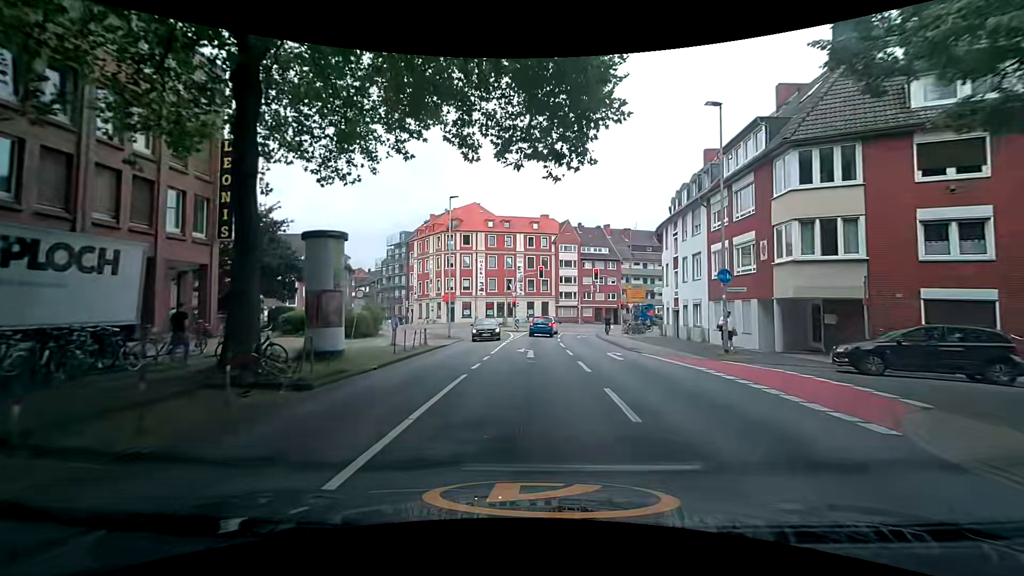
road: tertiary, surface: asphalt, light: Day
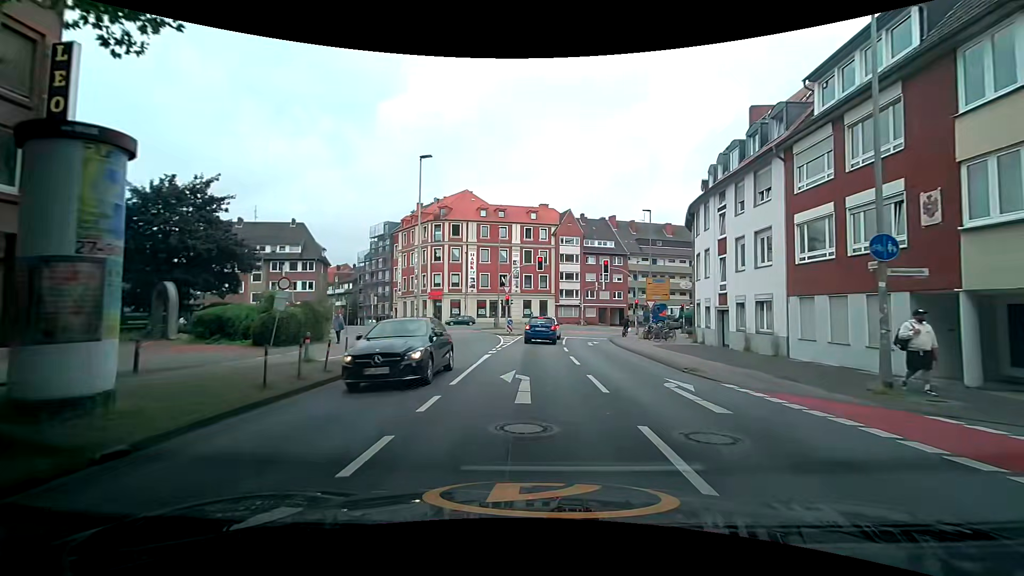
(0.0, +9.0) m; 0°
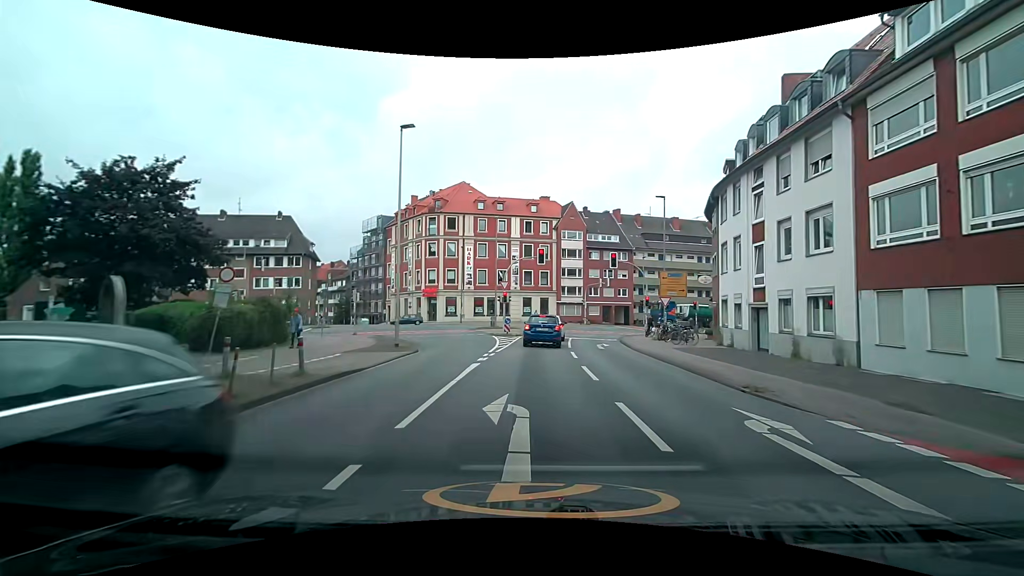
(0.0, +4.1) m; +2°
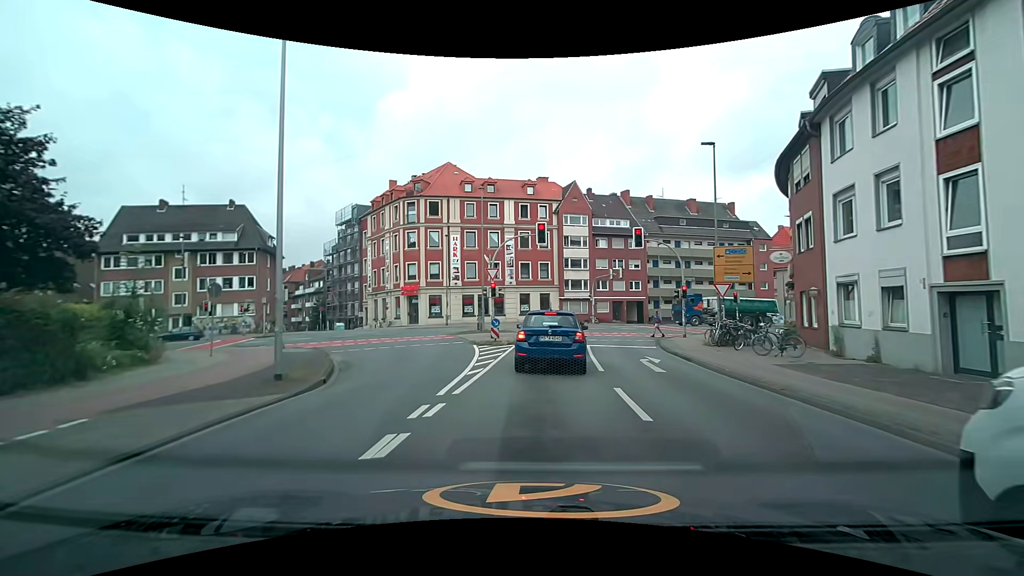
(-0.2, +10.3) m; 0°
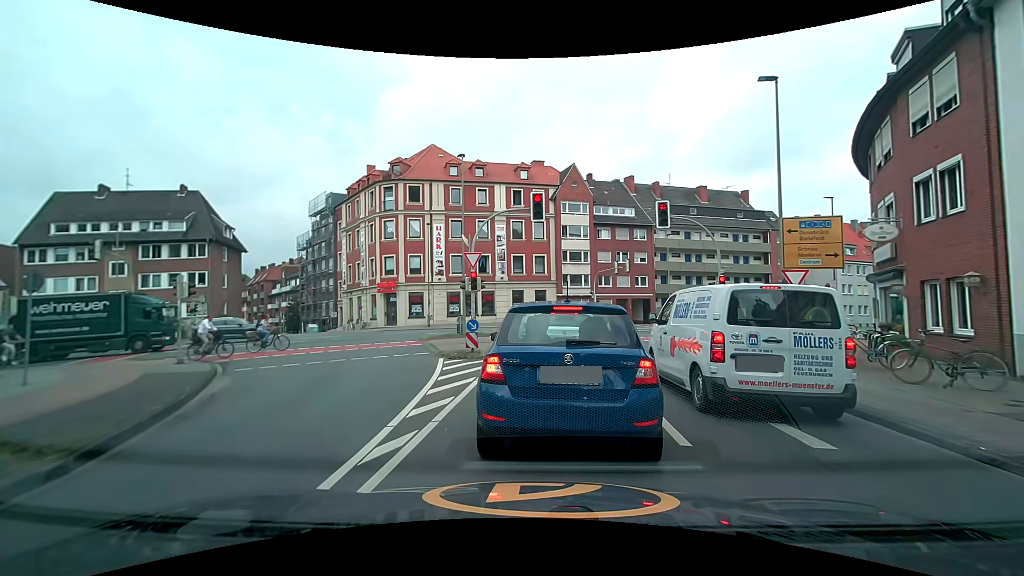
(0.0, +6.7) m; +2°
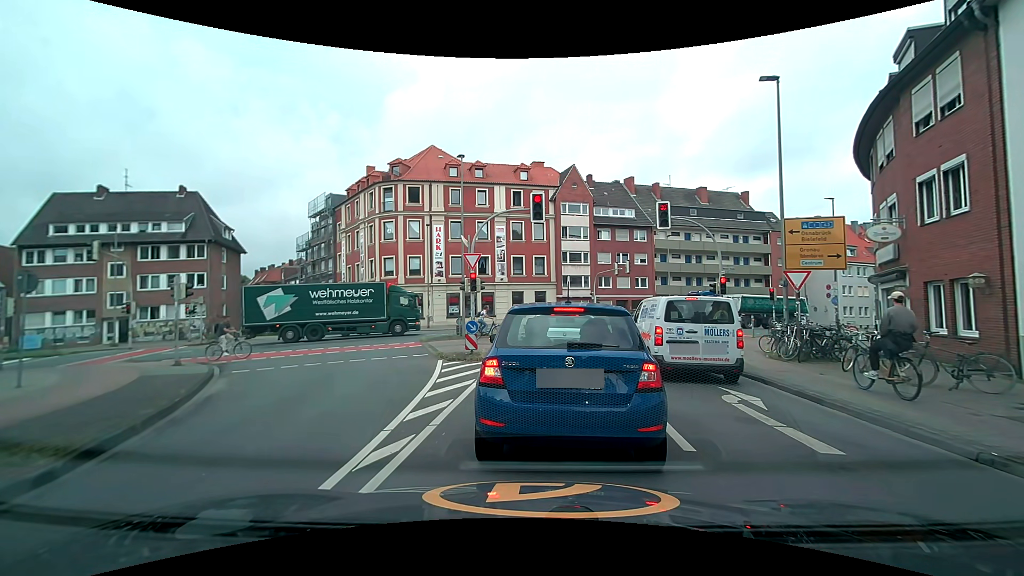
(0.0, +0.2) m; 0°
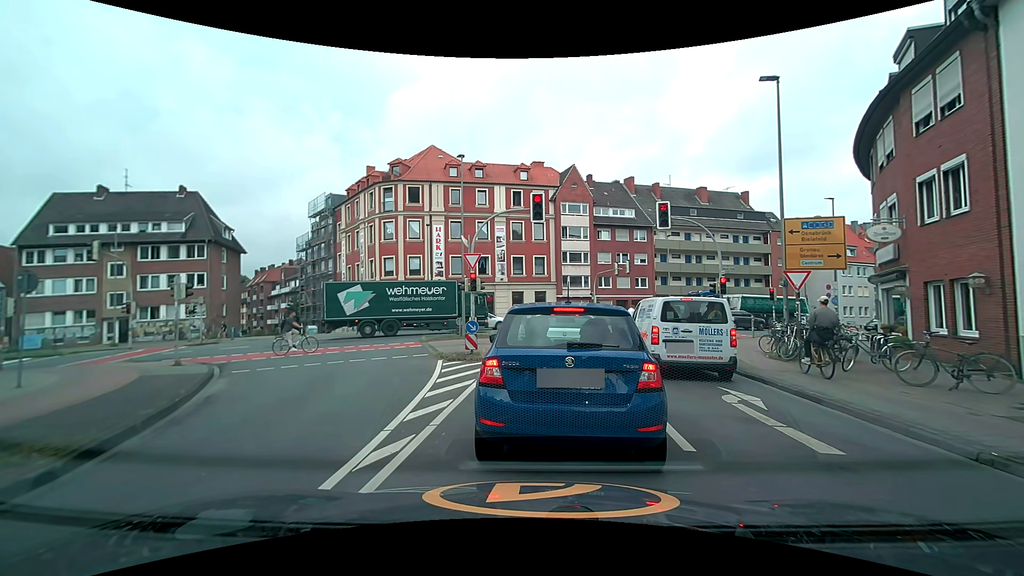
(0.0, 0.0) m; 0°
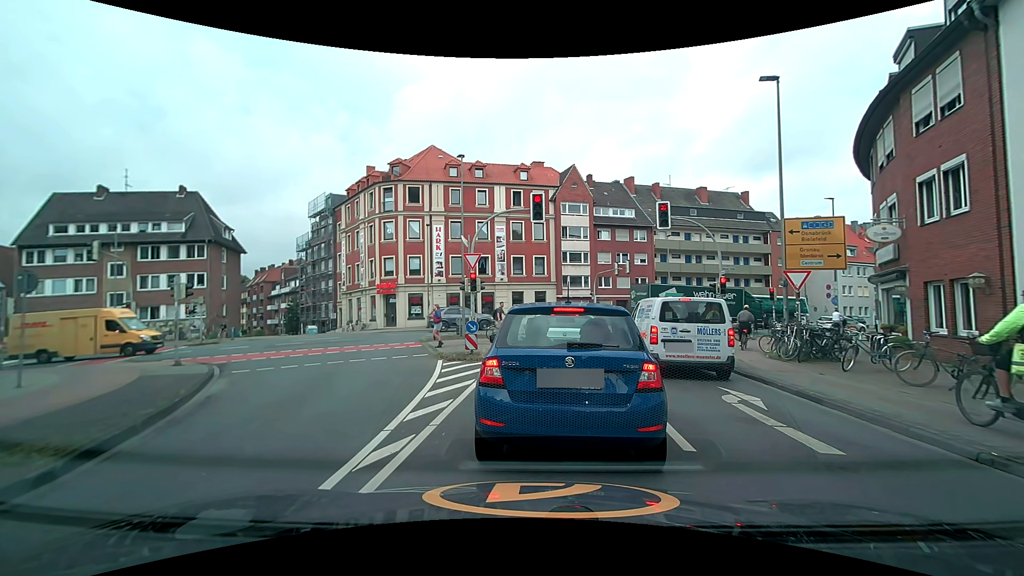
(0.0, 0.0) m; 0°
